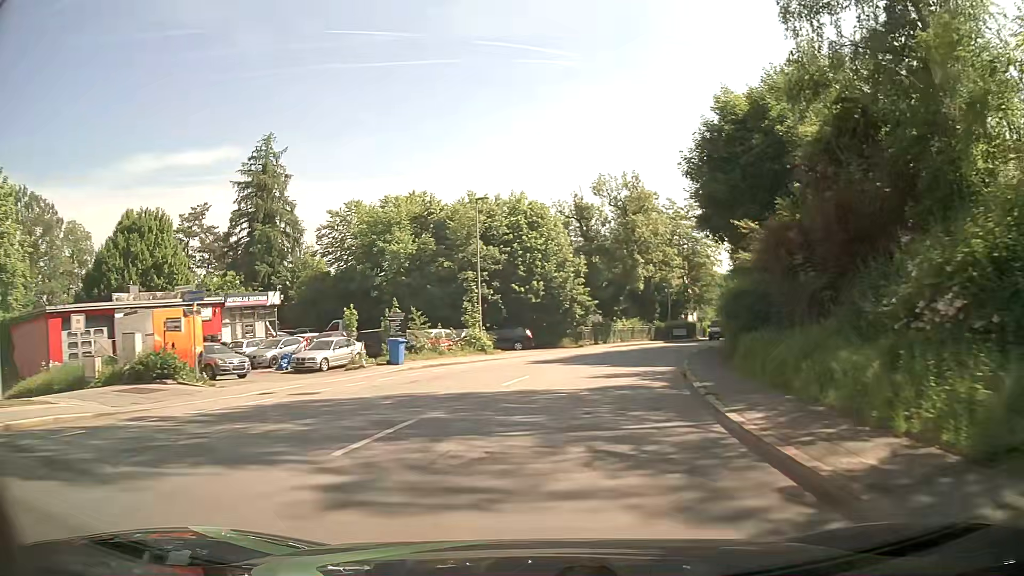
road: tertiary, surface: asphalt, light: Day
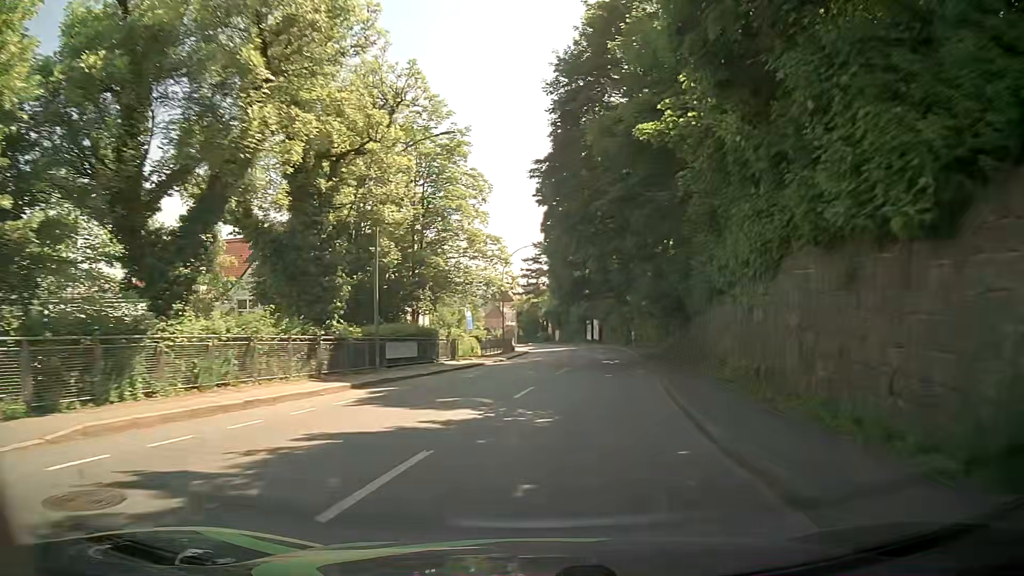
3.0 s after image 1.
(+7.9, +38.6) m; +23°
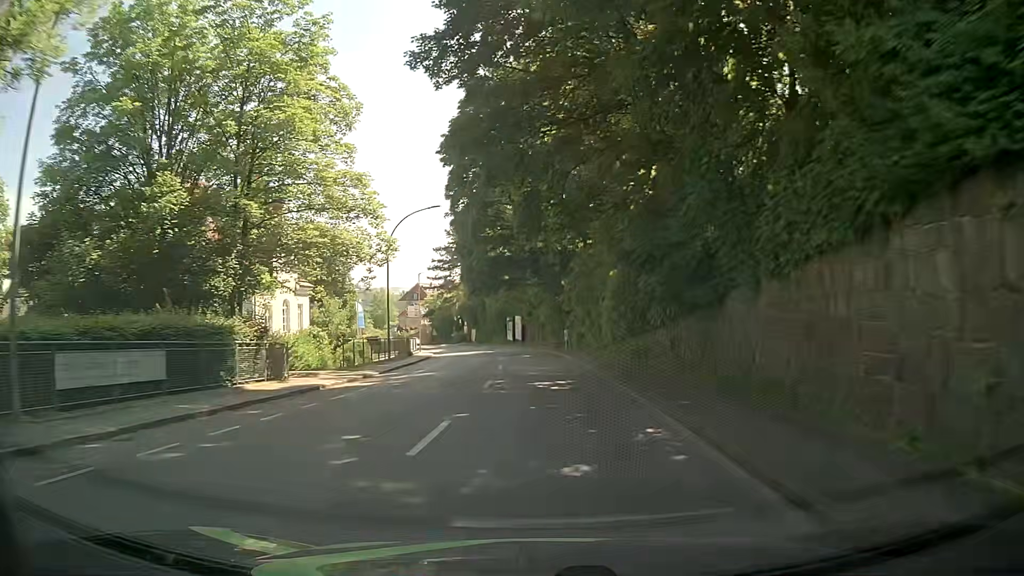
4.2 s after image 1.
(+1.2, +15.9) m; +8°
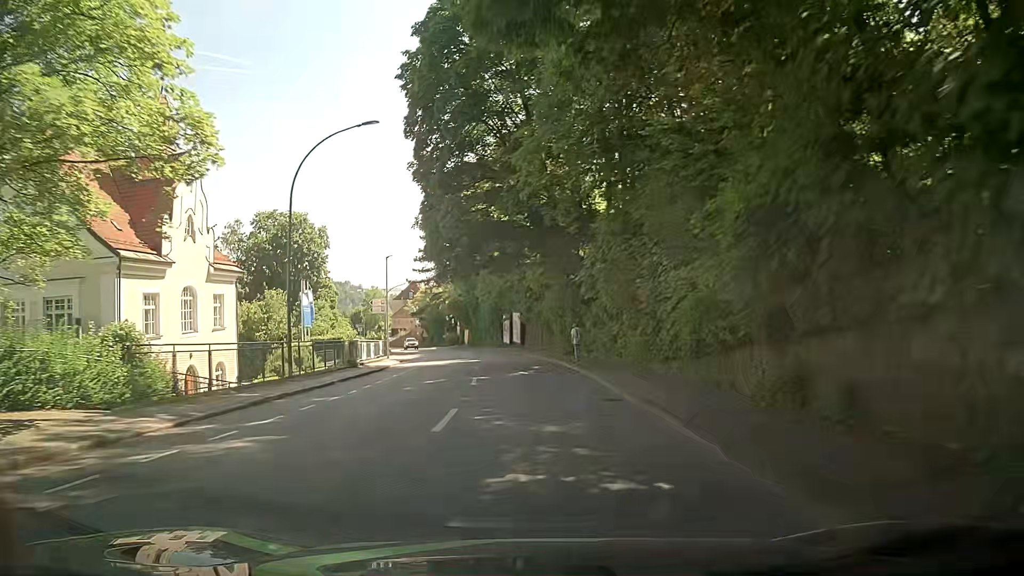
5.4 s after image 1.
(-0.1, +16.1) m; -1°
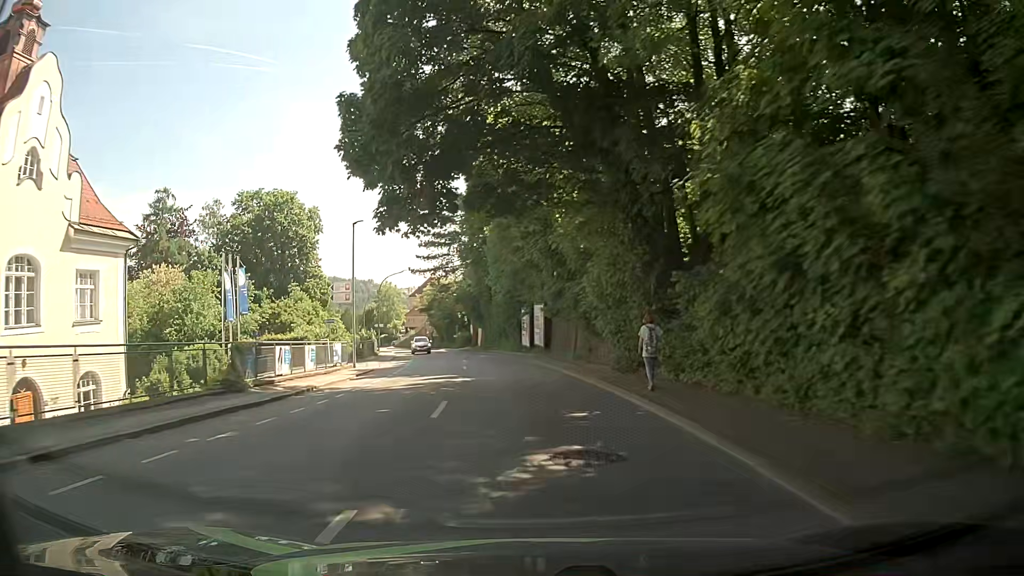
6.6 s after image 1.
(-0.2, +16.2) m; -1°
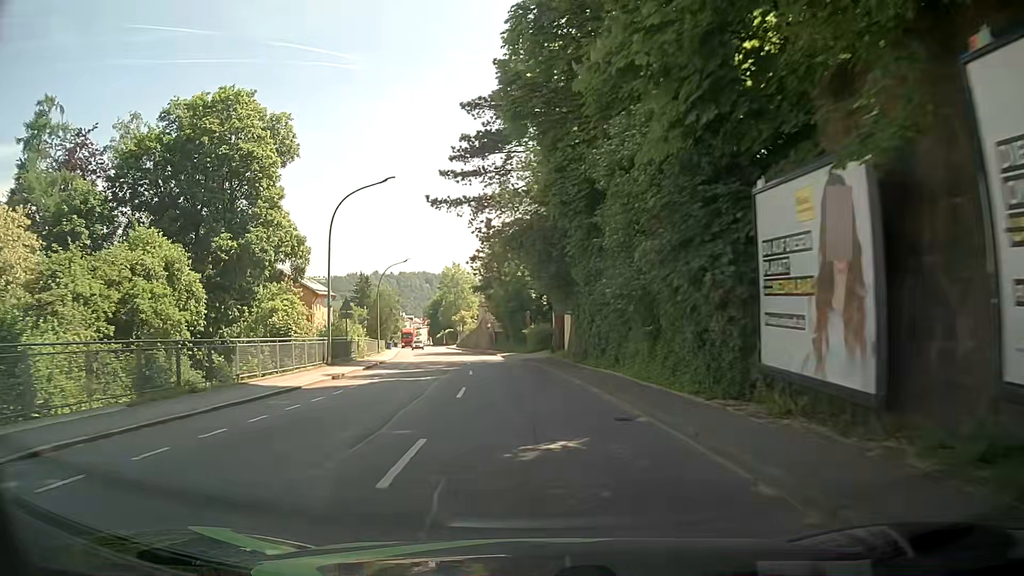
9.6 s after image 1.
(-3.0, +41.4) m; -7°
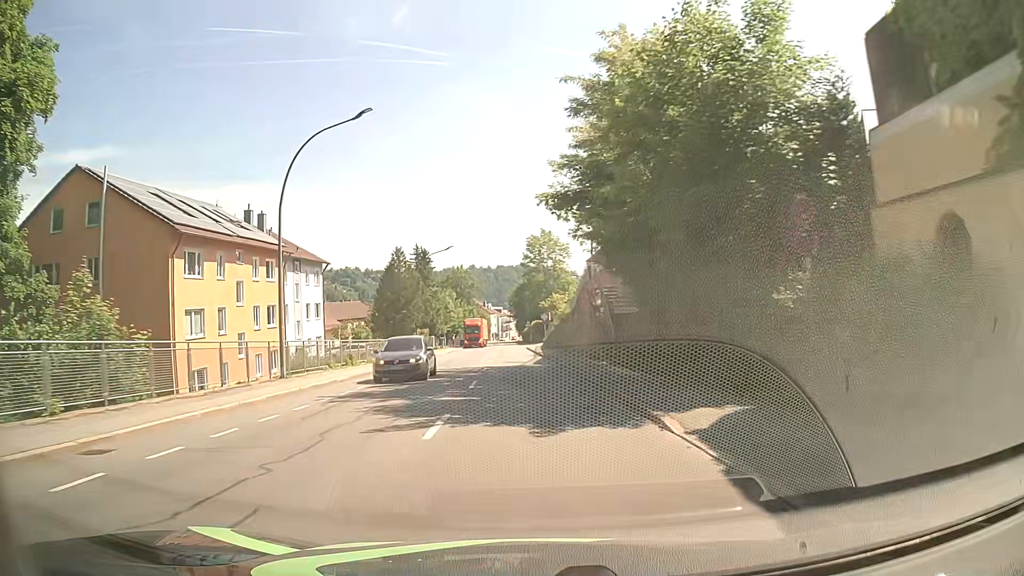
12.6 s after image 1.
(-3.8, +42.4) m; -9°
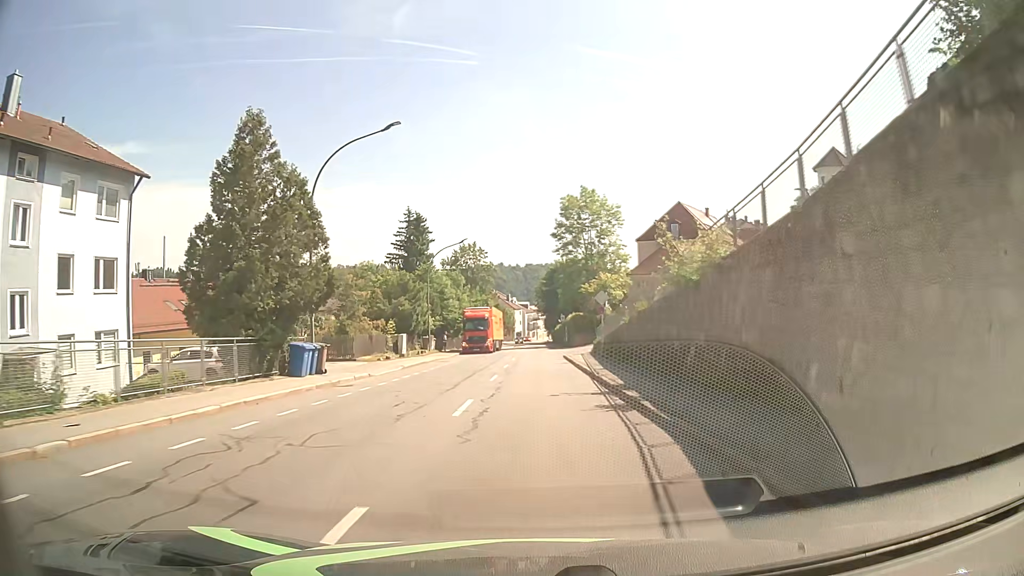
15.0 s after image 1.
(-1.5, +33.4) m; -3°
(0, +10) (0, +20) (0, +30) (0, +40) (0, +50) (0, +60) (0, +70) (0, +80) (0, +90) (0, +100) m
